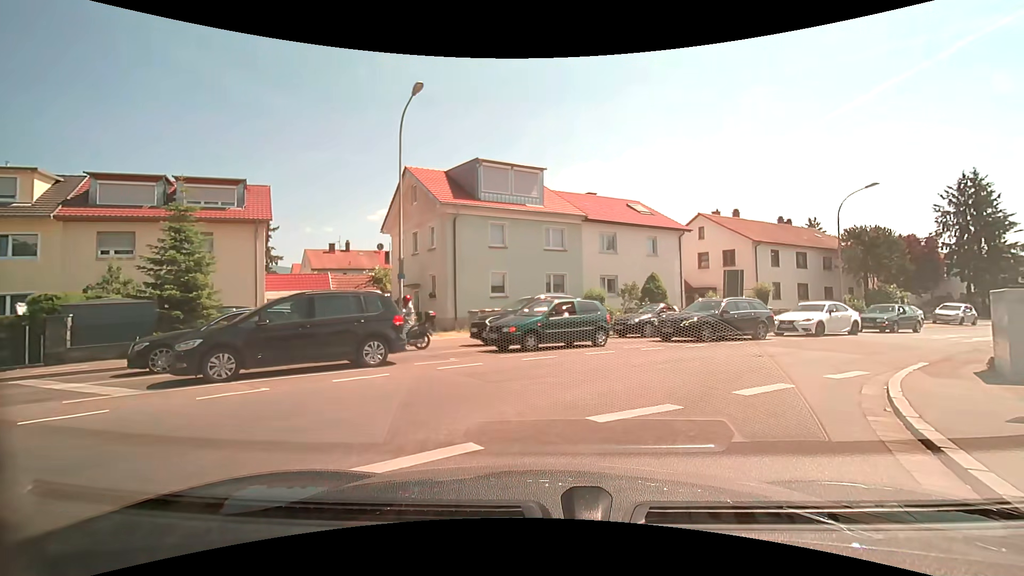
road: residential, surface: asphalt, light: Day
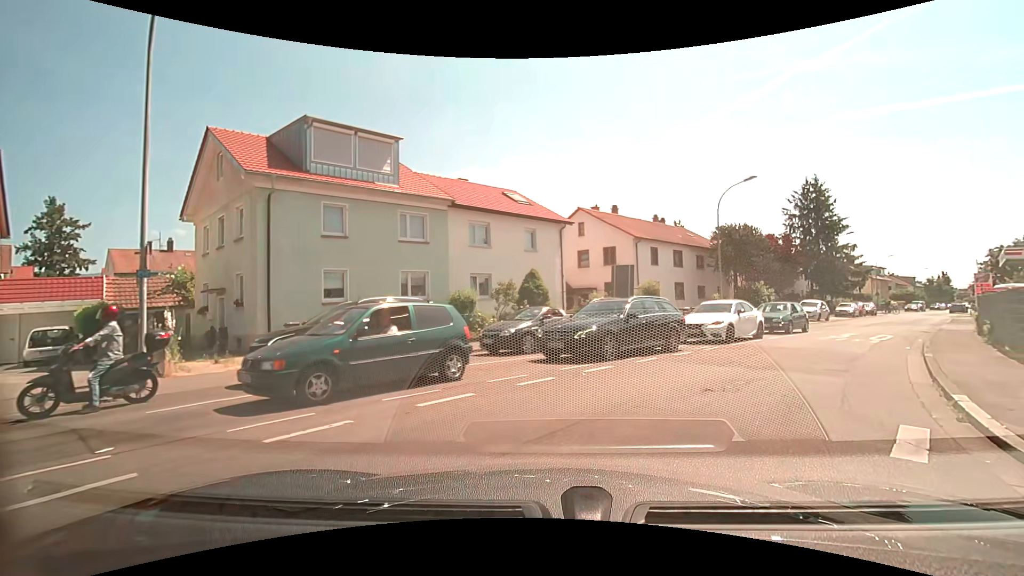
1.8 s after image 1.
(+0.5, +5.9) m; +13°
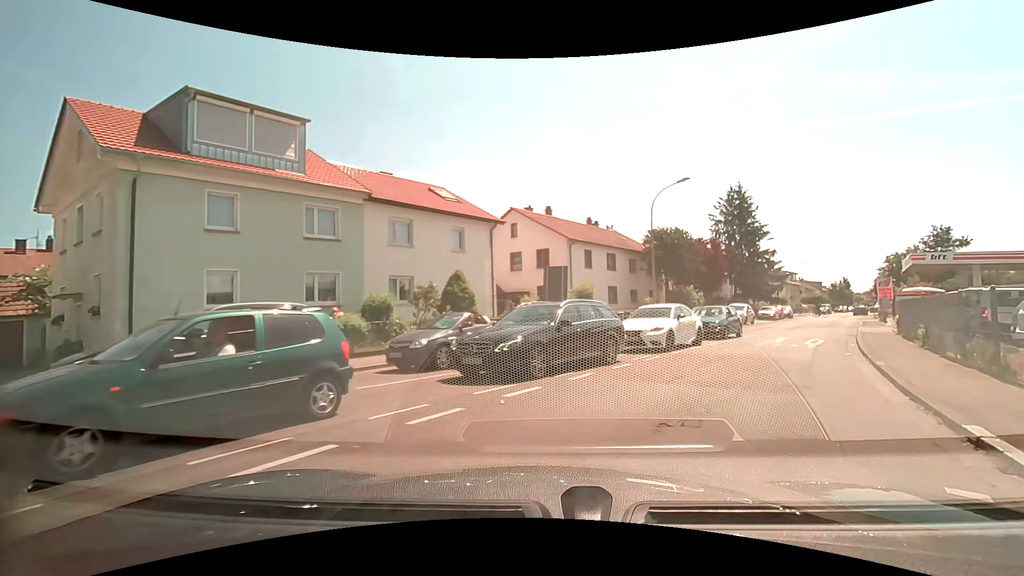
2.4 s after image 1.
(+0.1, +2.2) m; +5°
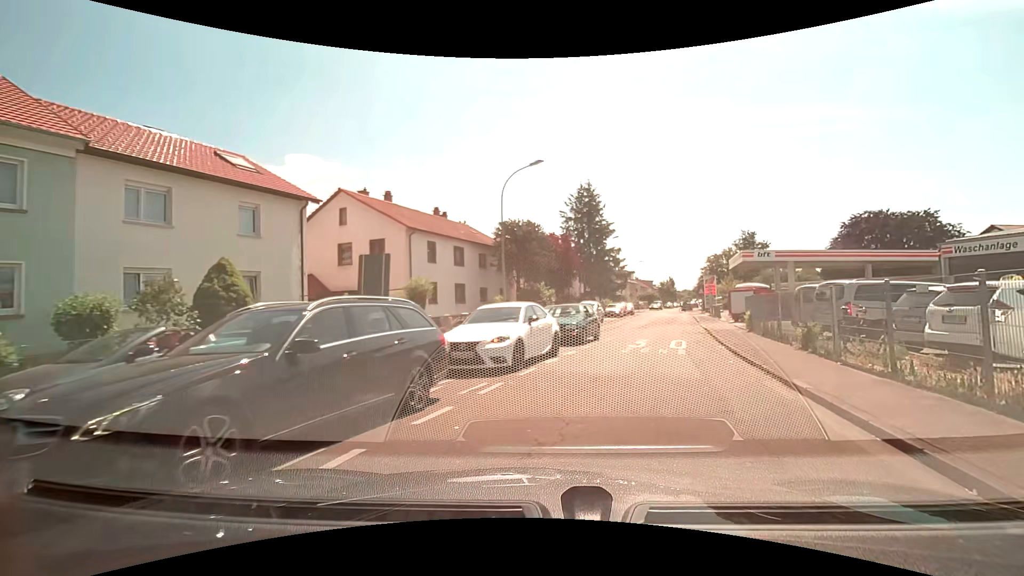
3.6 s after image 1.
(+0.9, +5.1) m; +17°
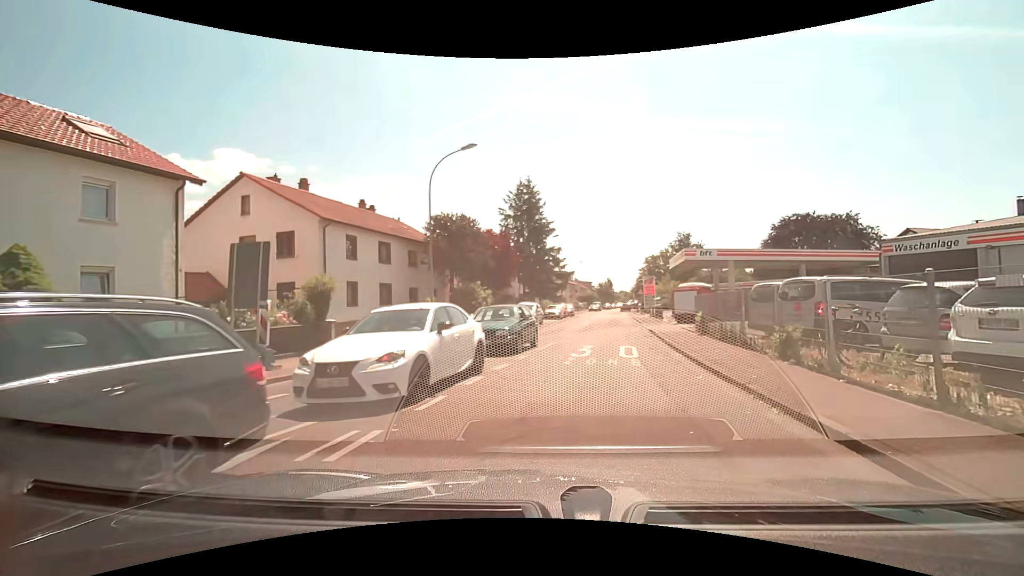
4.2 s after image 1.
(+0.2, +3.1) m; +8°
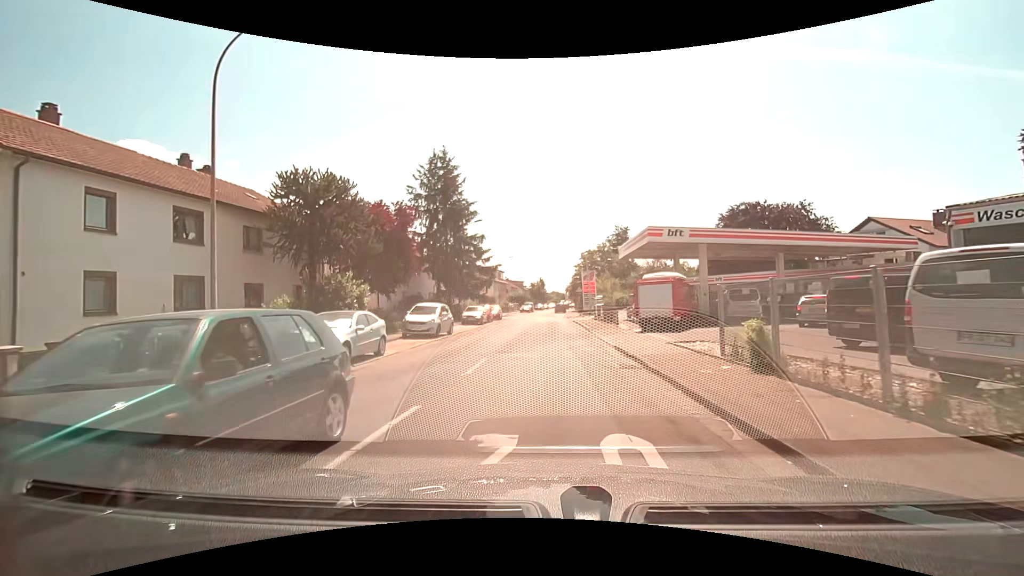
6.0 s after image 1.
(+0.8, +11.3) m; +6°
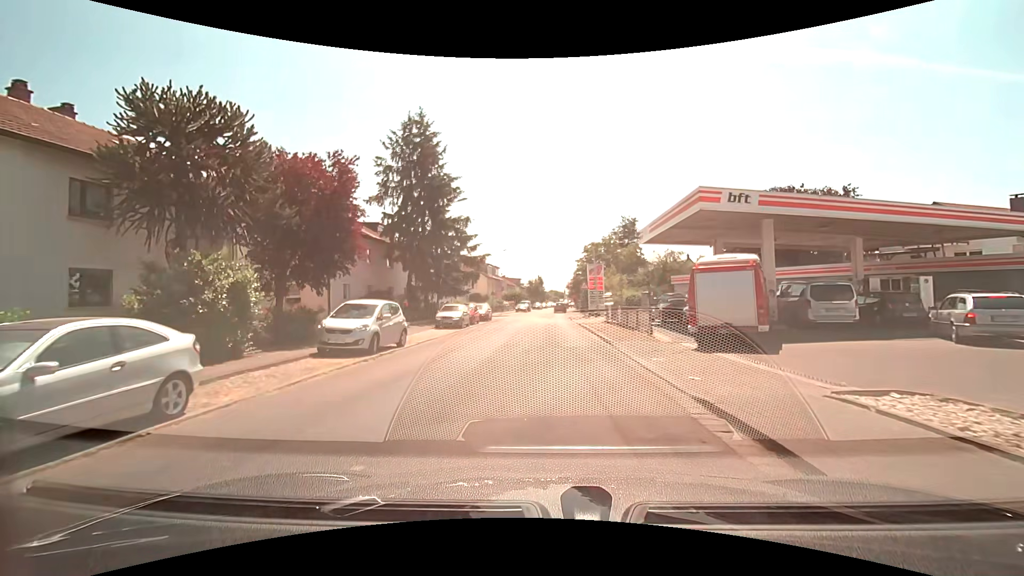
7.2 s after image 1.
(+0.2, +8.6) m; +1°
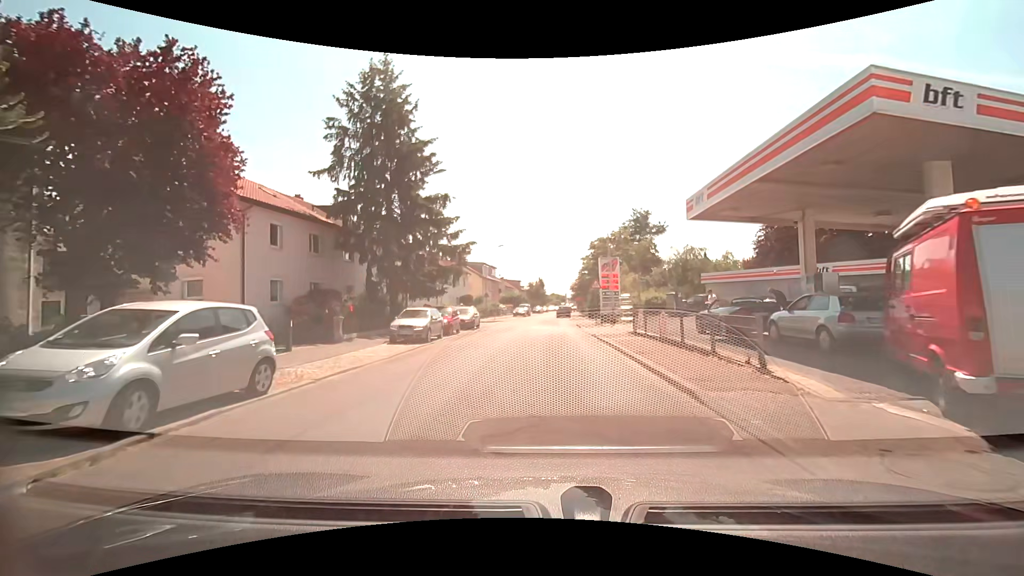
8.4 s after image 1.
(0.0, +8.8) m; 0°
